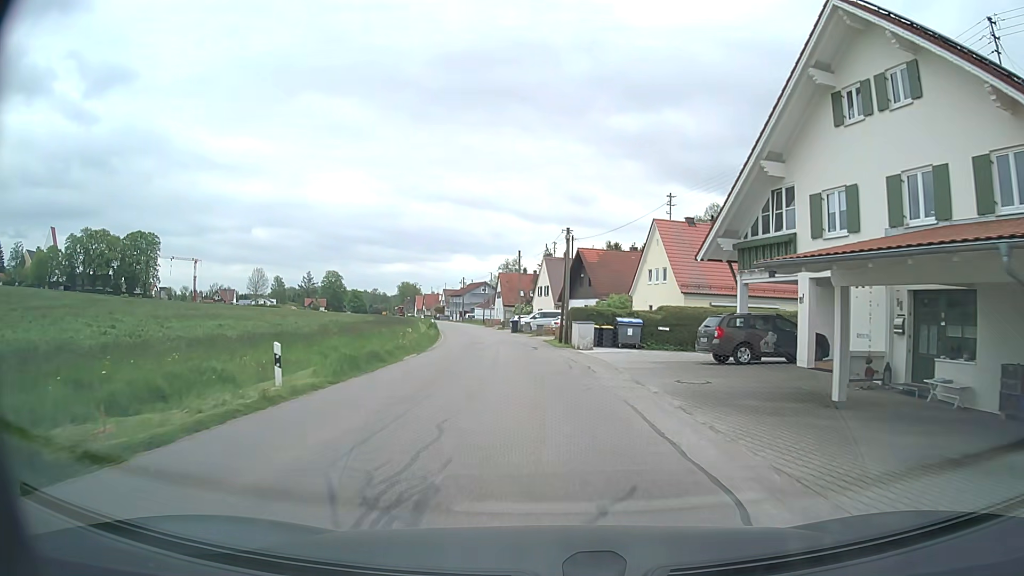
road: tertiary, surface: asphalt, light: Day
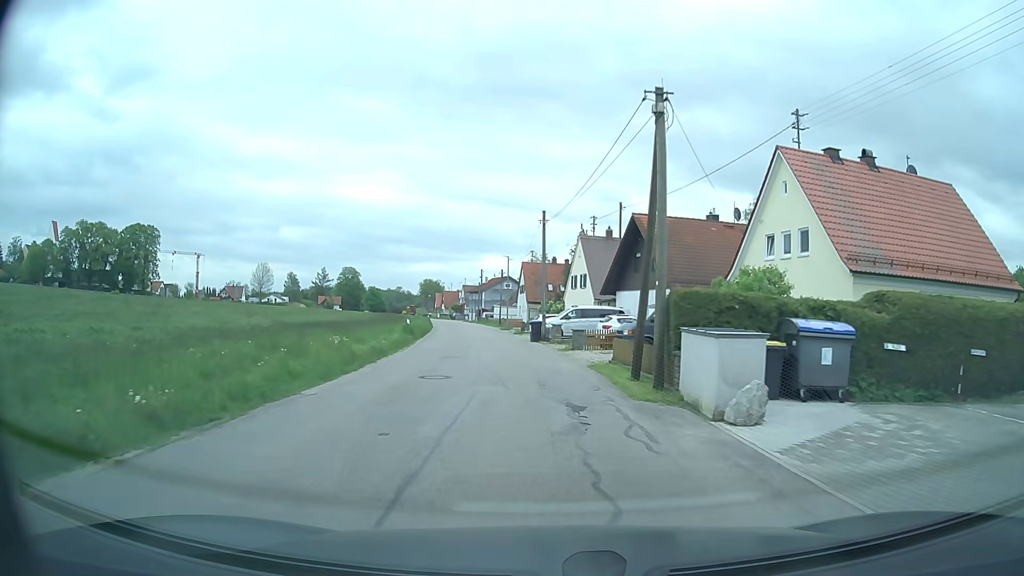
(-0.4, +20.4) m; -2°
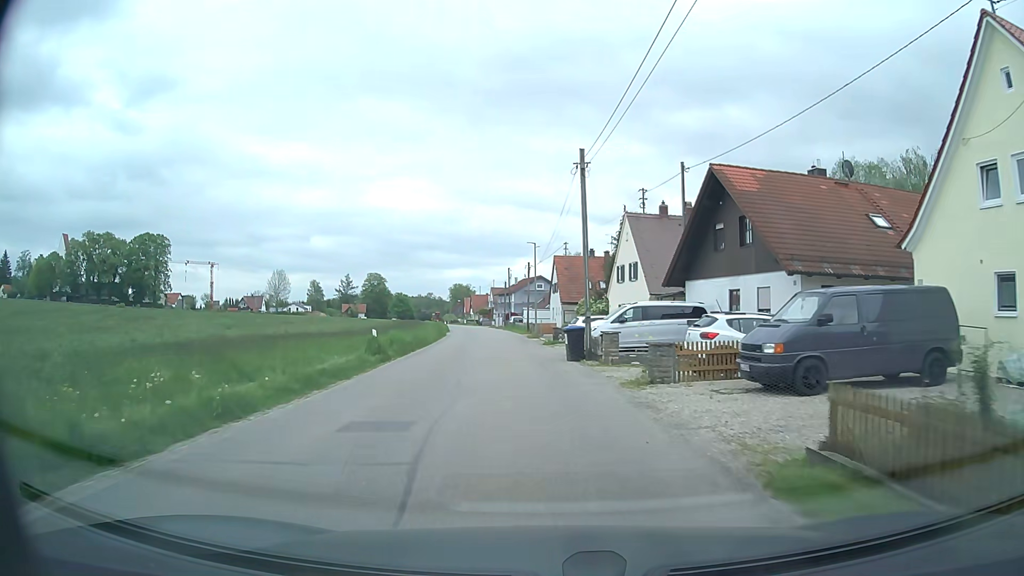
(-0.3, +13.2) m; -3°
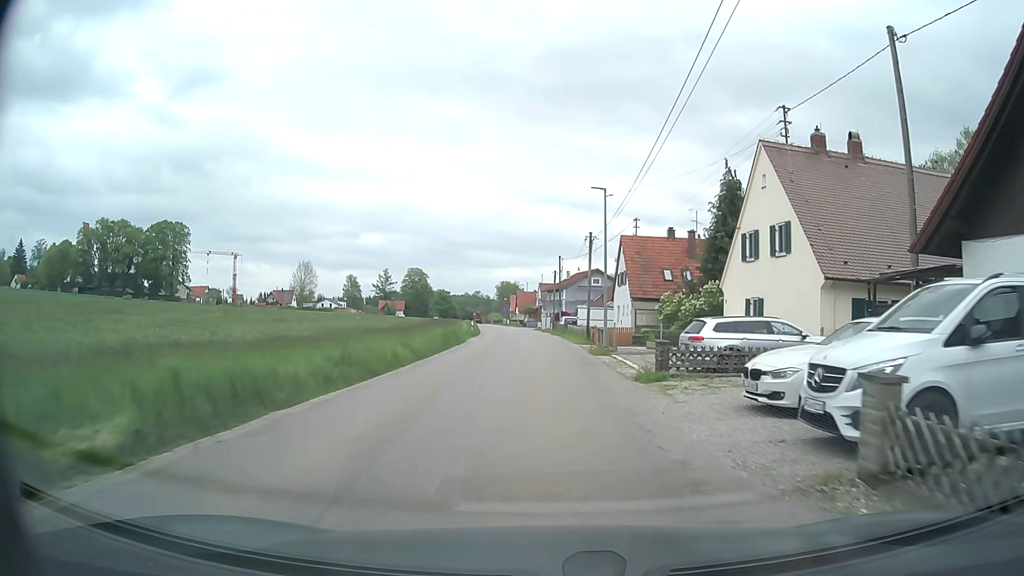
(-0.9, +19.3) m; -4°
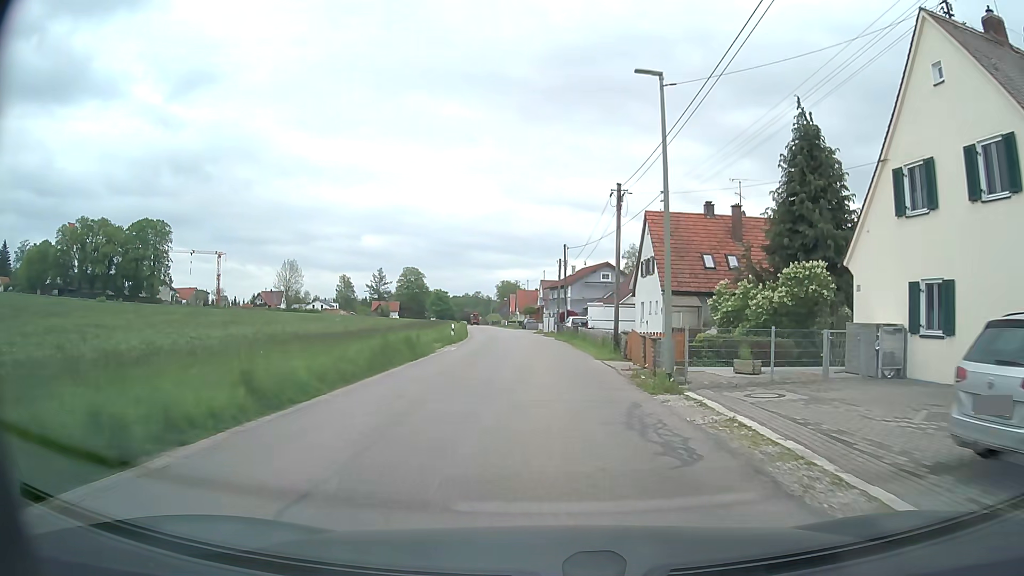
(0.0, +12.8) m; 0°
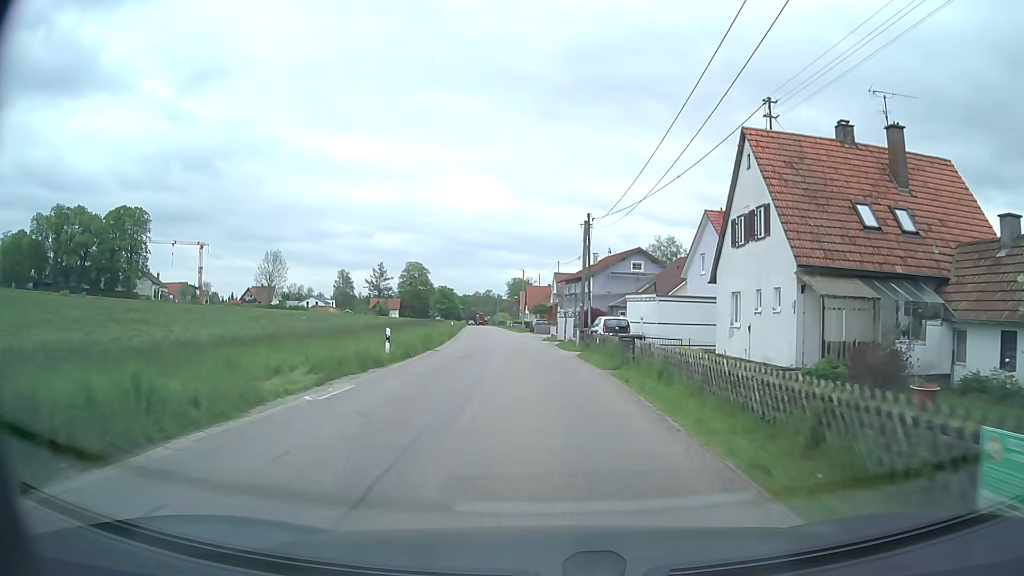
(-0.2, +19.7) m; -1°
(0, +10) (0, +20) (-1, +30) (-2, +40) (-2, +50) (-3, +60) (-5, +70) (-6, +80) (-7, +90) (-8, +100) m
